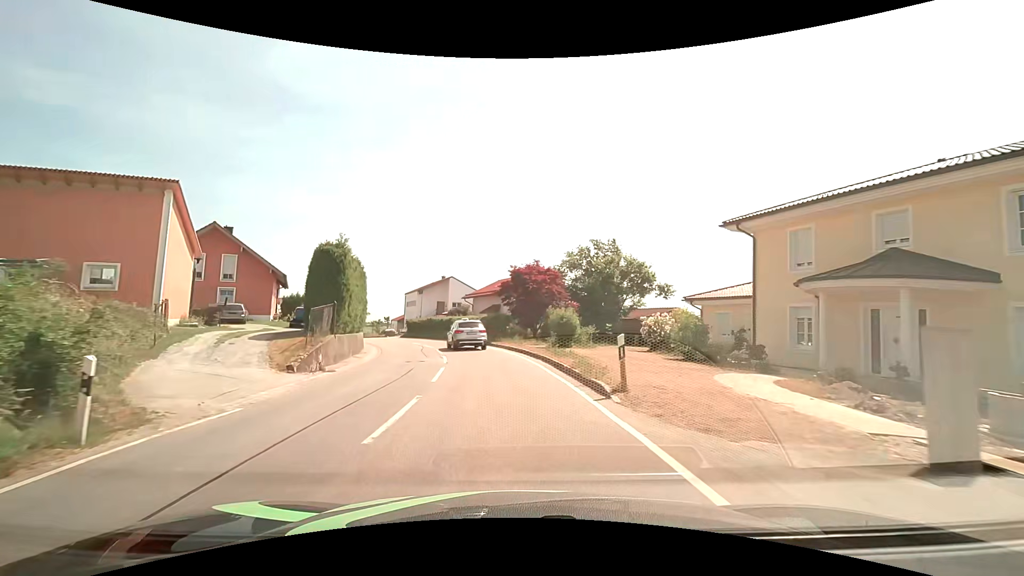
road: tertiary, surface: asphalt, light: Day
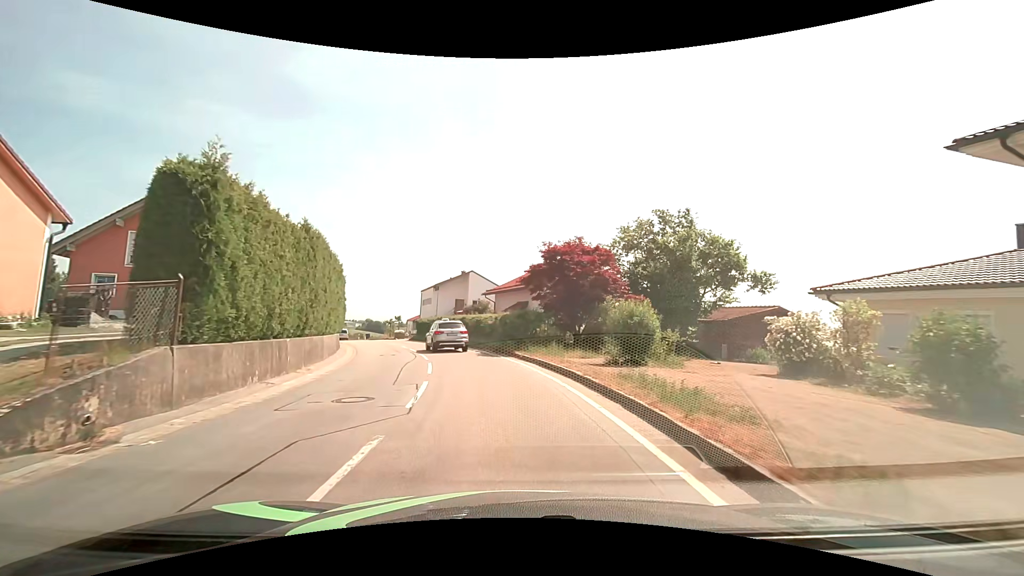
(-0.2, +10.1) m; -2°
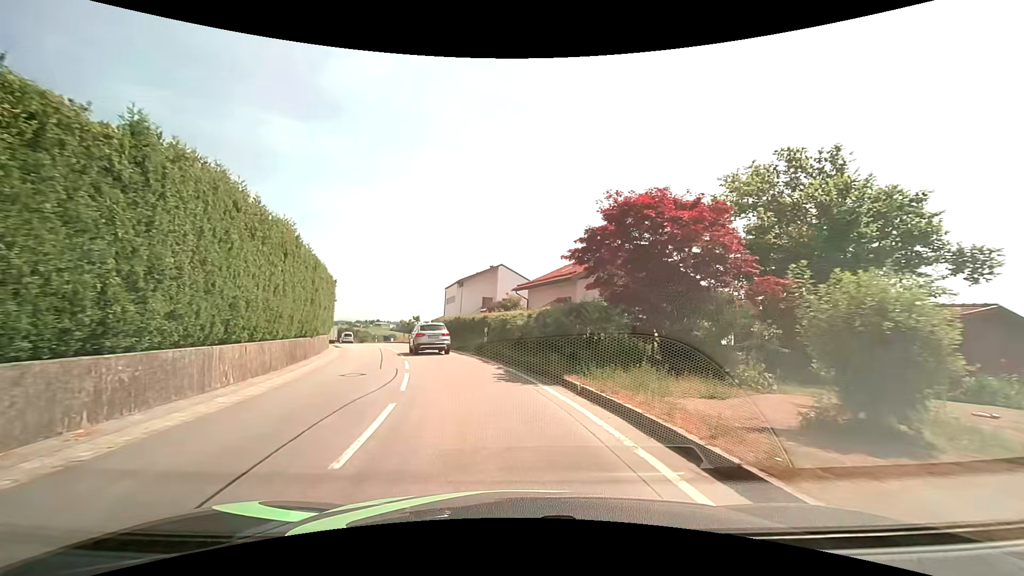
(-0.3, +9.4) m; -4°
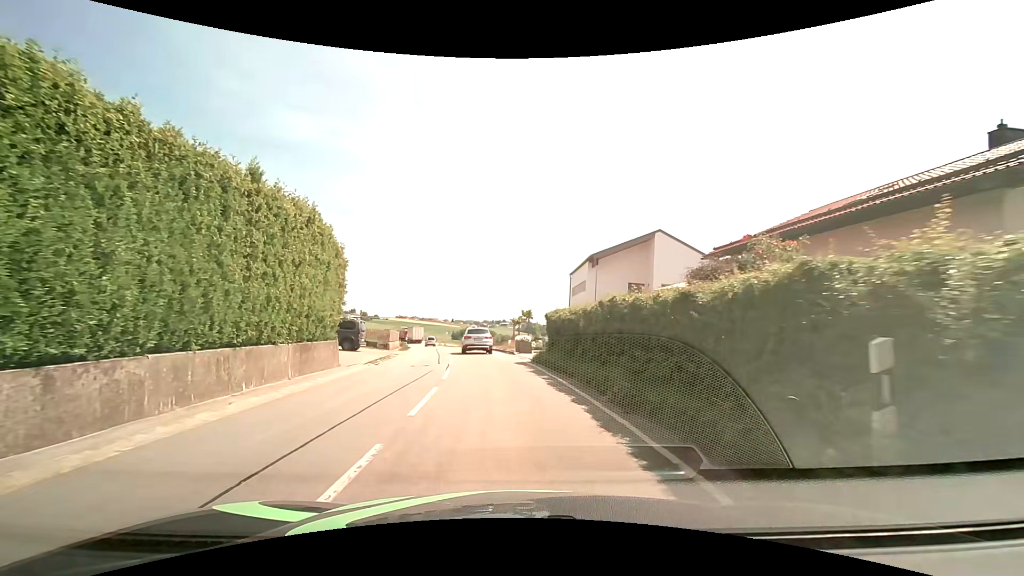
(-2.6, +20.6) m; -14°
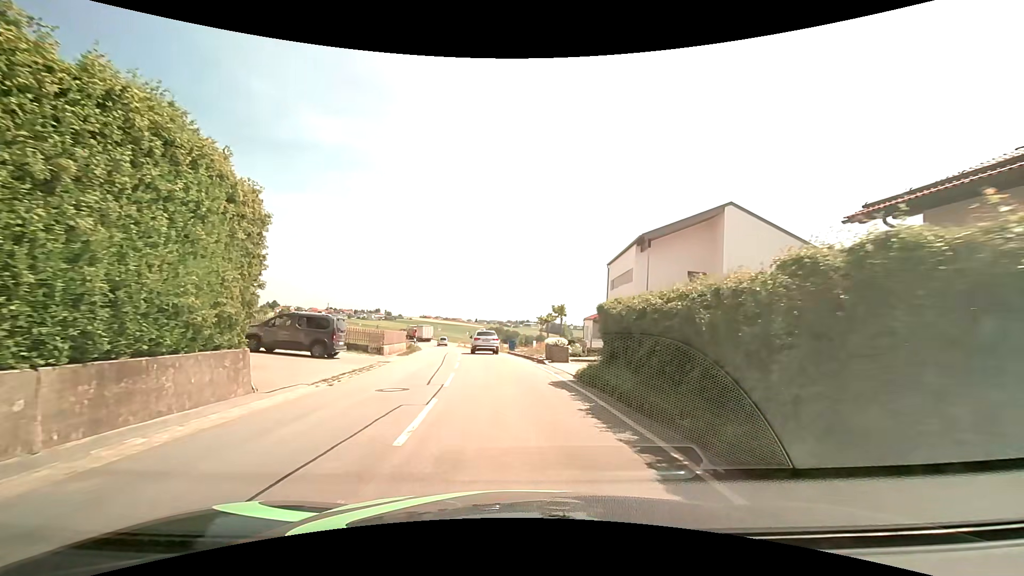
(-0.2, +8.0) m; -3°
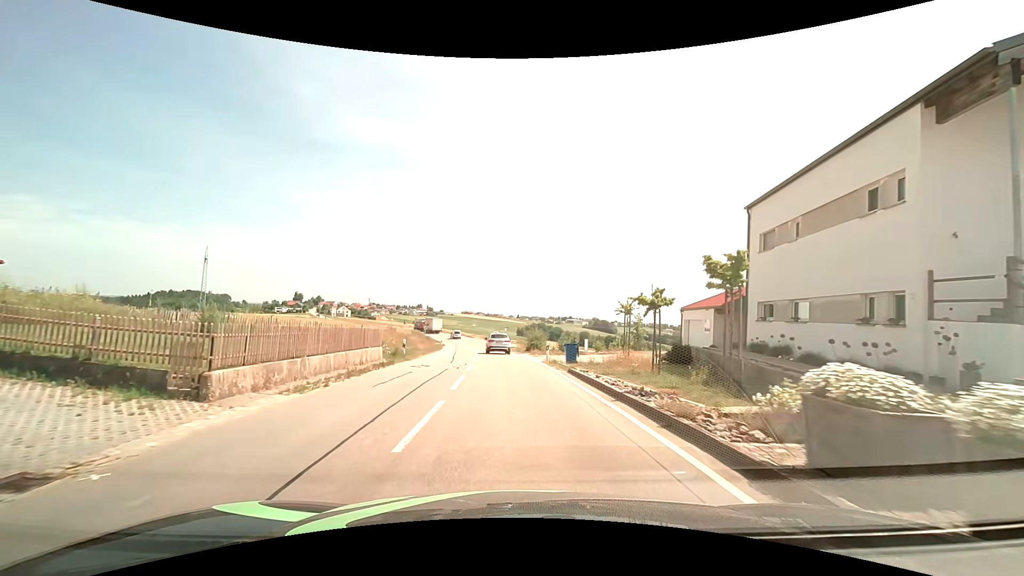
(-0.8, +19.1) m; -5°
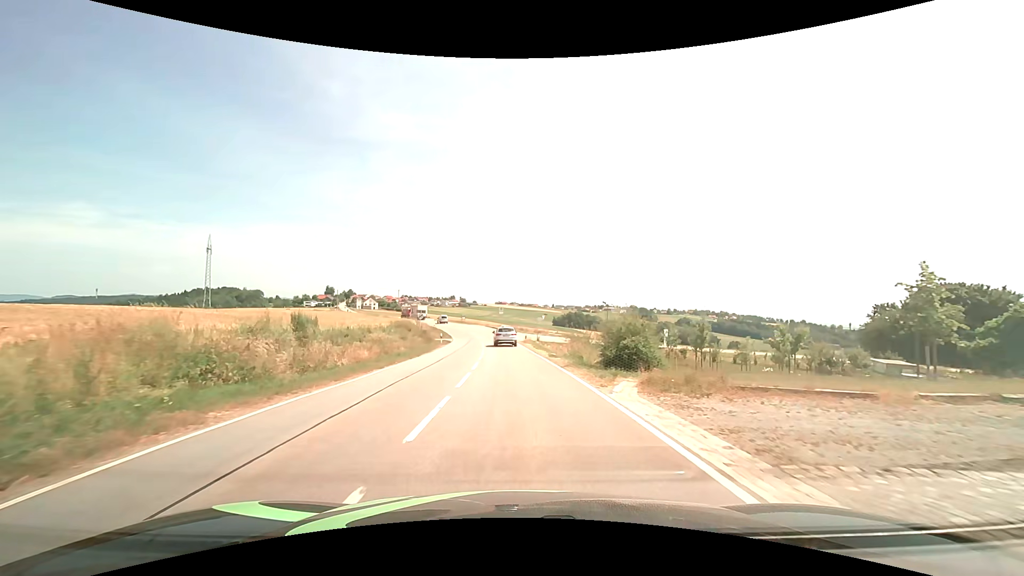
(-0.9, +29.4) m; -4°
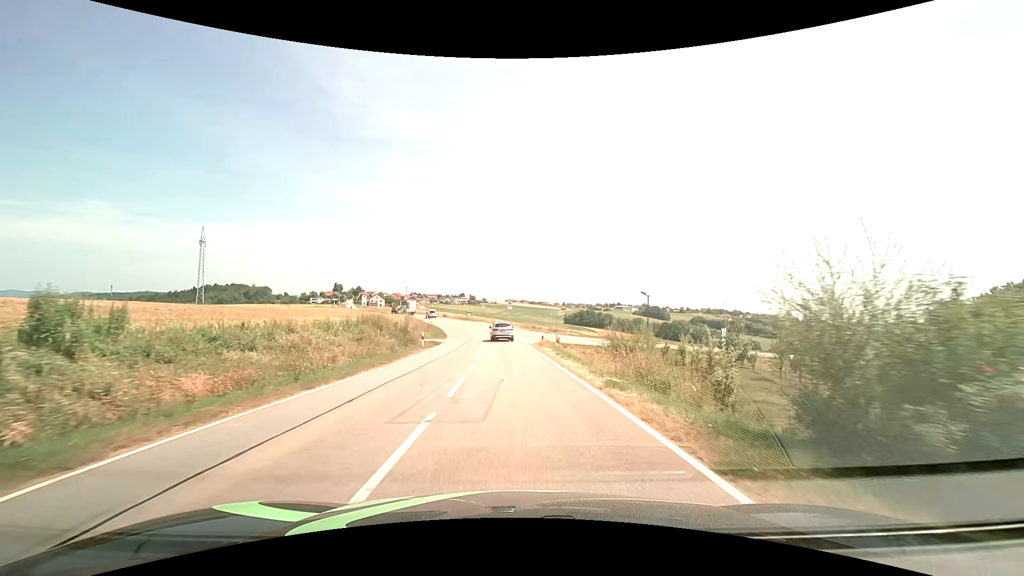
(-0.2, +13.6) m; -1°
(0, +10) (0, +20) (-1, +30) (-1, +40) (-2, +50) (-3, +60) (-5, +70) (-7, +79) (-10, +89) (-13, +98) m
